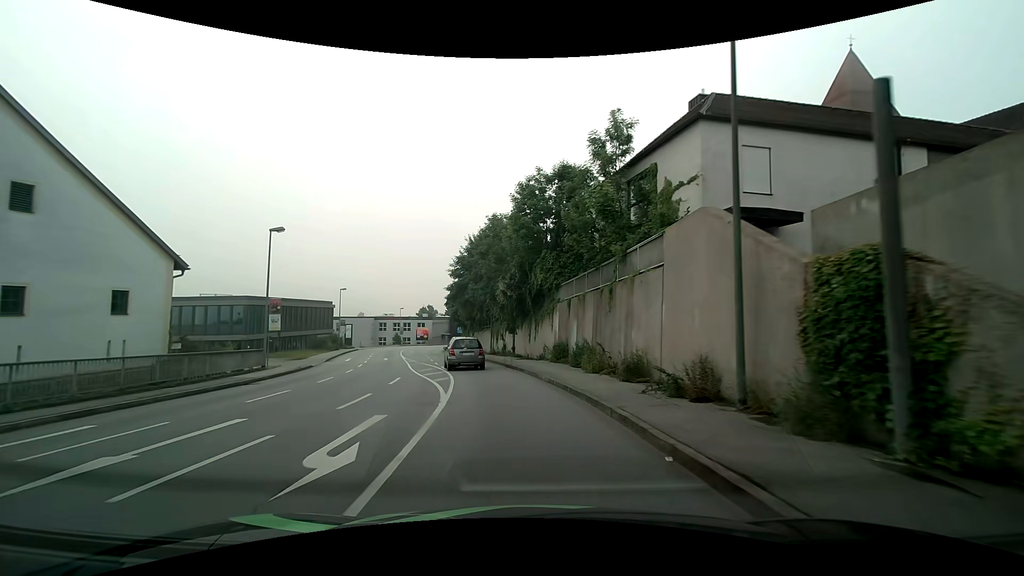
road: tertiary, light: Day
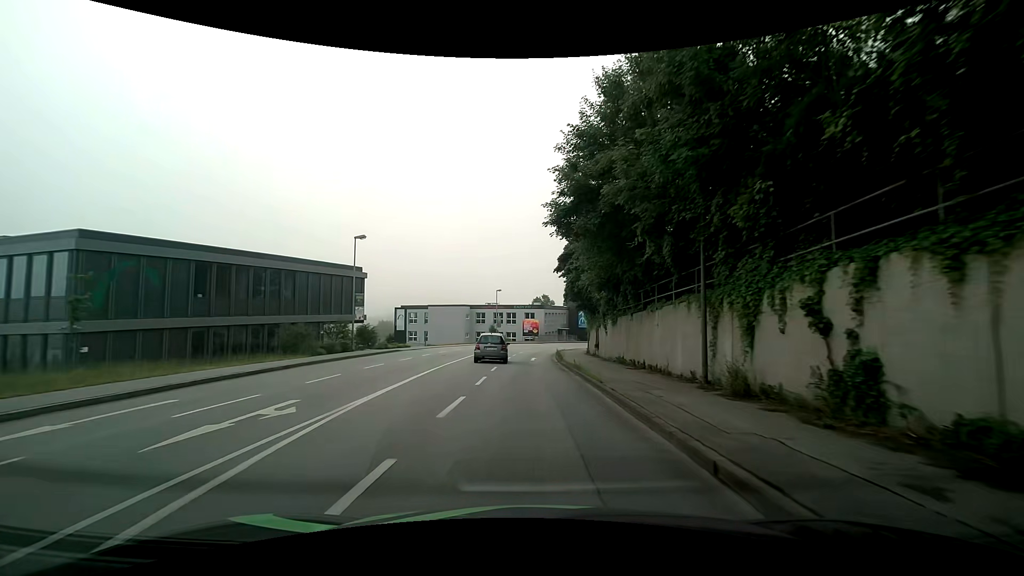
(-4.9, +34.6) m; -14°
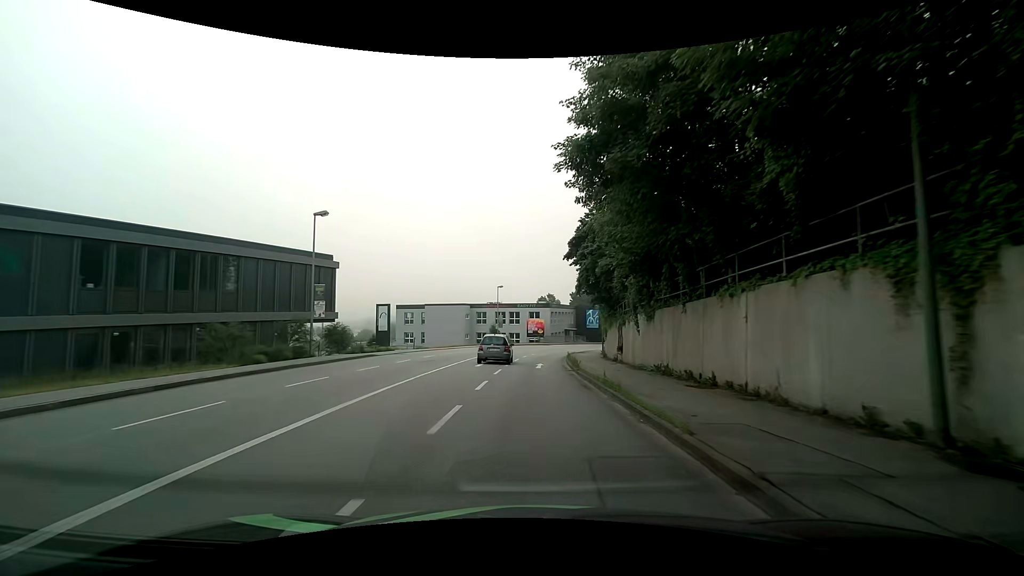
(0.0, +7.3) m; -1°
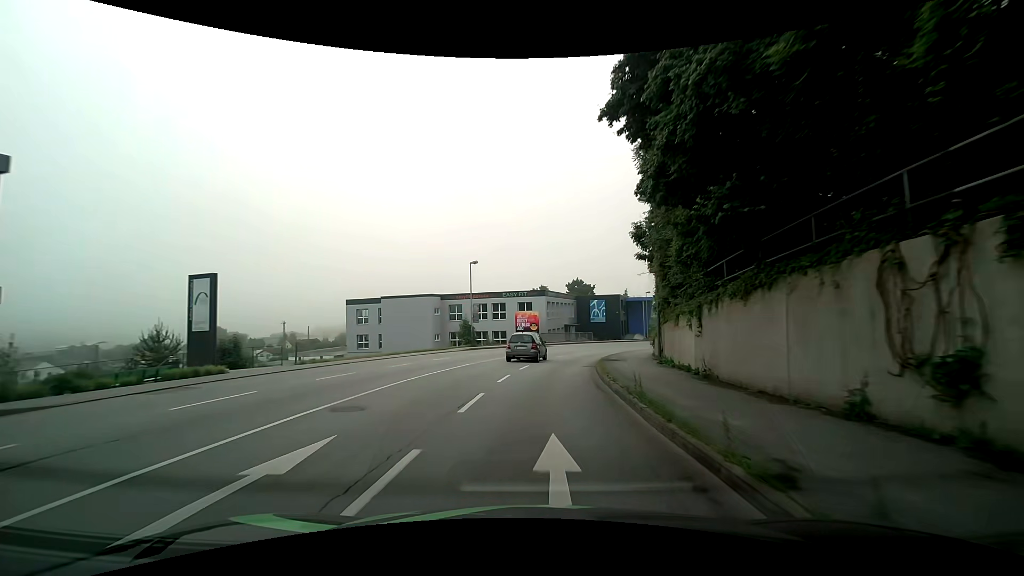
(+0.2, +22.1) m; +1°
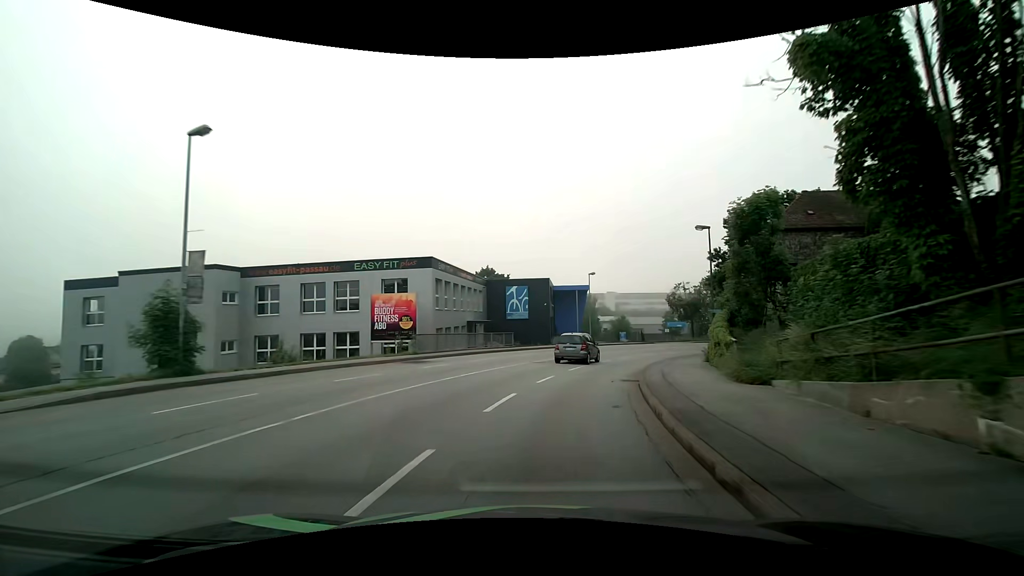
(+2.2, +29.6) m; +10°
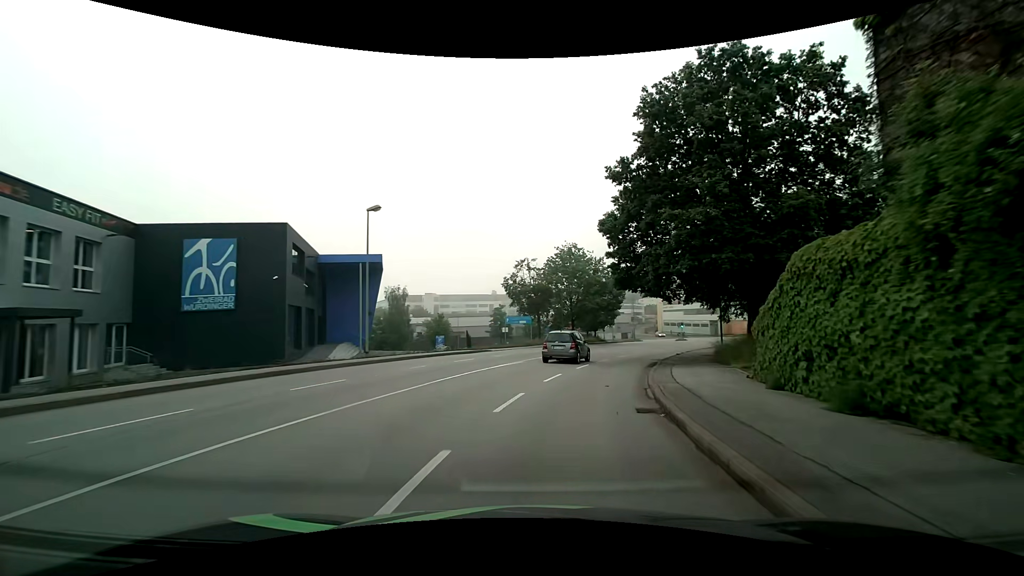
(+5.1, +29.2) m; +21°
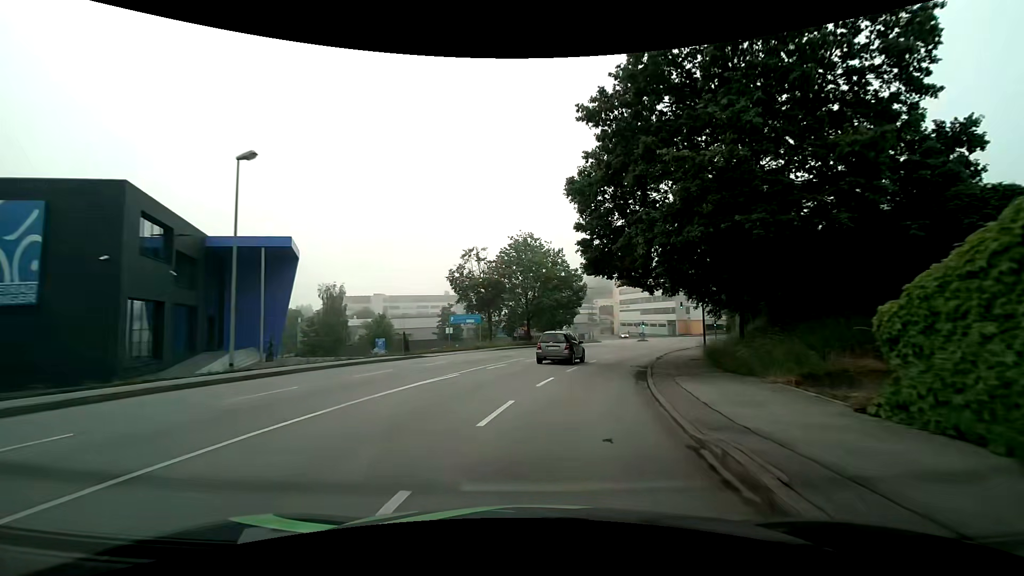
(+0.3, +7.5) m; +5°
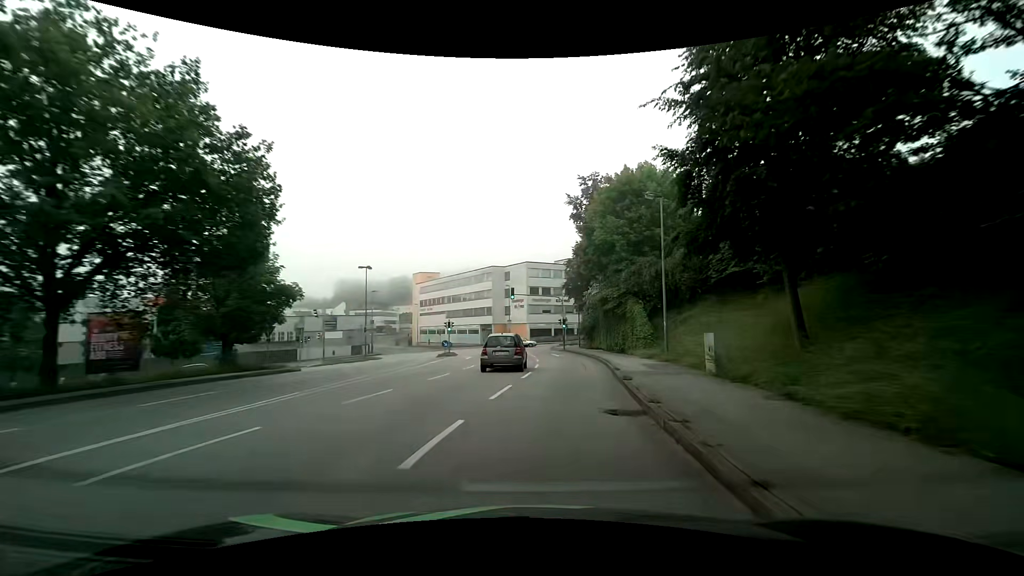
(+7.5, +36.8) m; +22°
(0, +10) (+1, +20) (+2, +30) (+2, +40) (+1, +50) (0, +60) (-2, +70) (-5, +79) (-9, +88) (-14, +97) m
